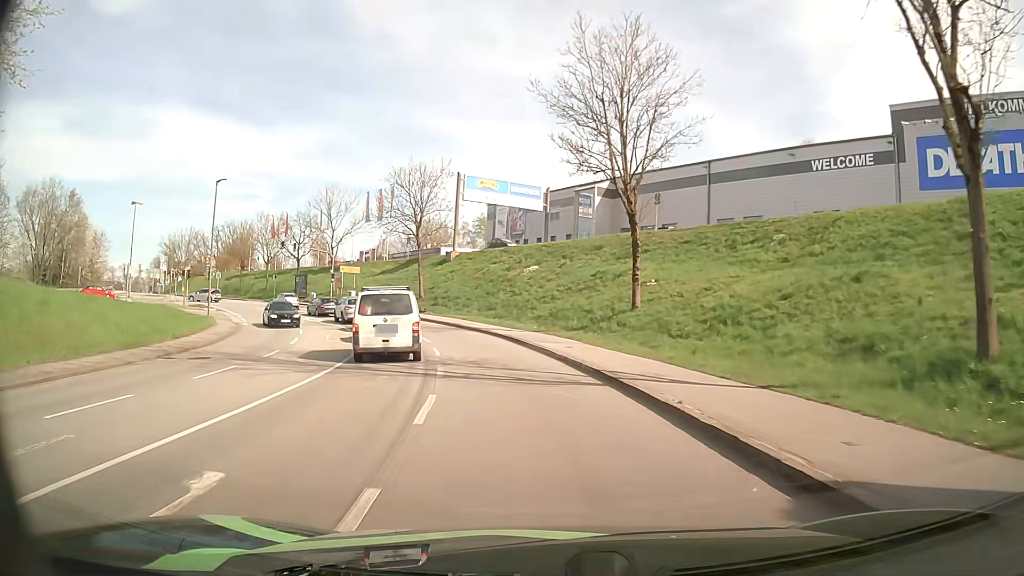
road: tertiary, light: Day
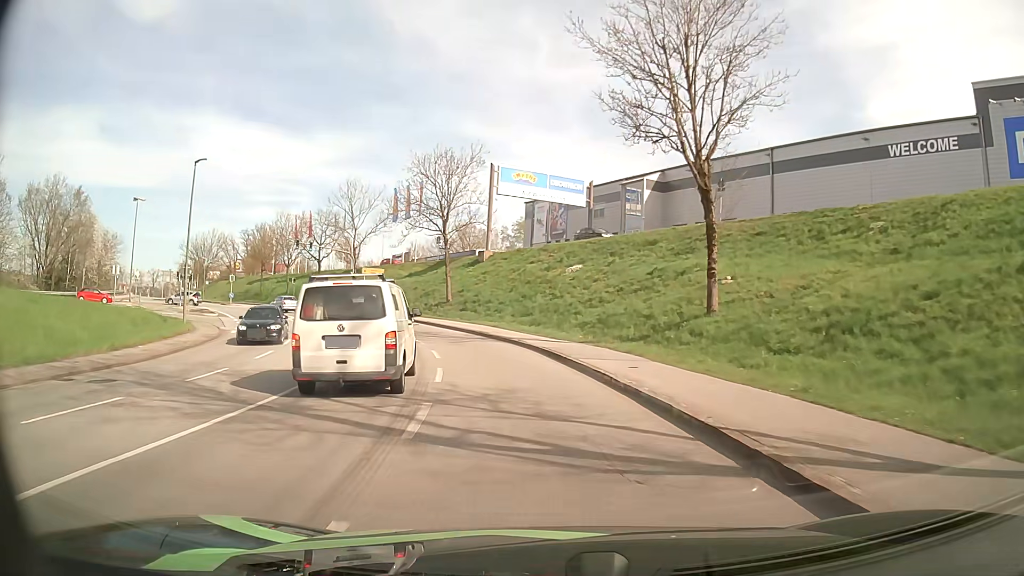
(-0.2, +7.0) m; -4°
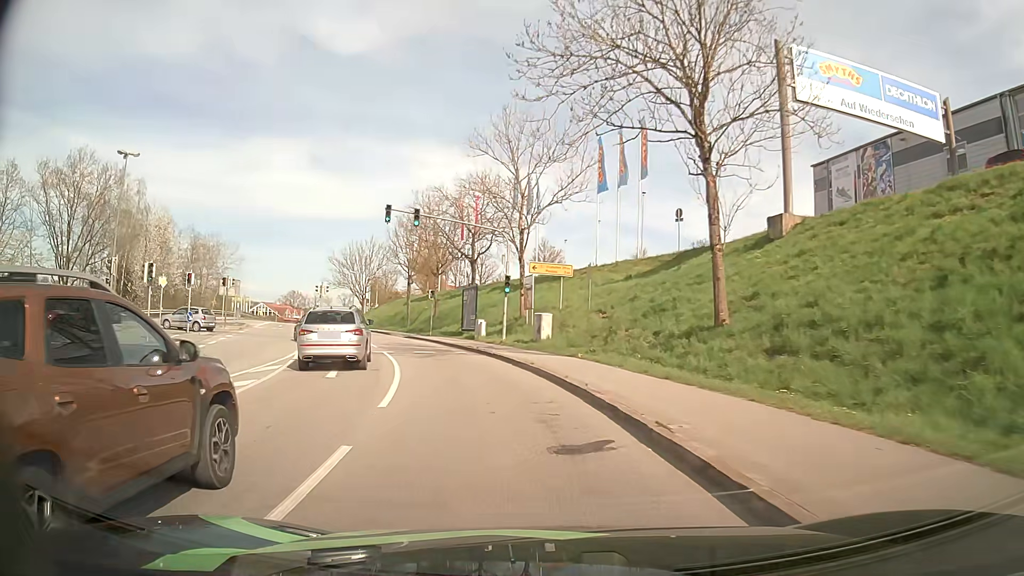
(-5.4, +33.2) m; -20°
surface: asphalt
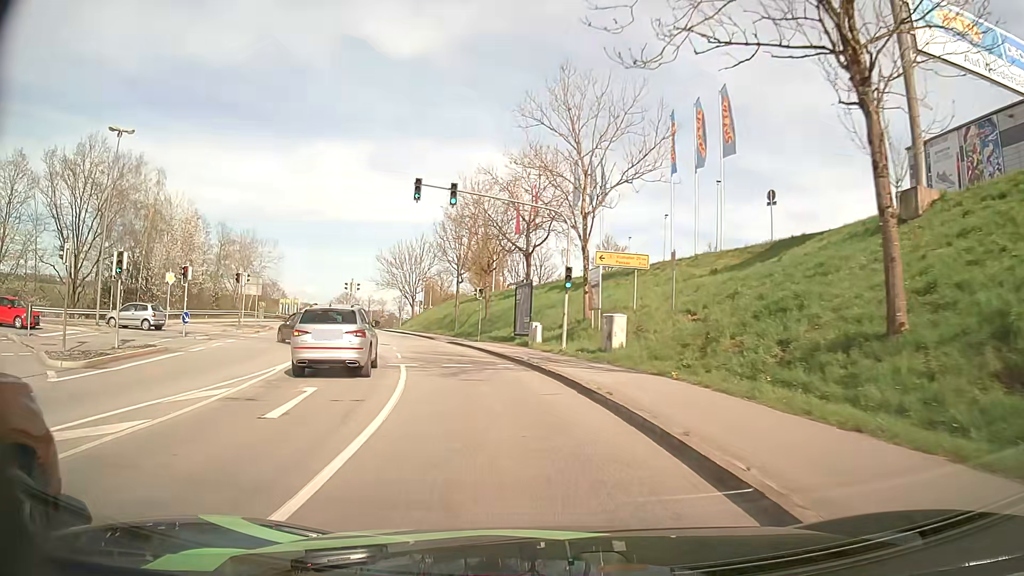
(-0.3, +6.7) m; -5°
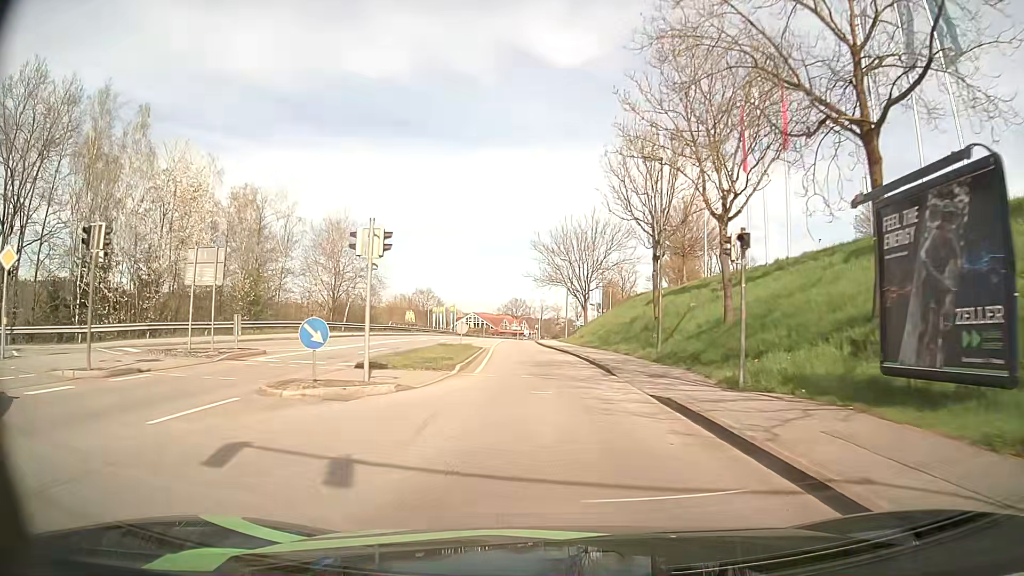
(-4.0, +27.4) m; -15°
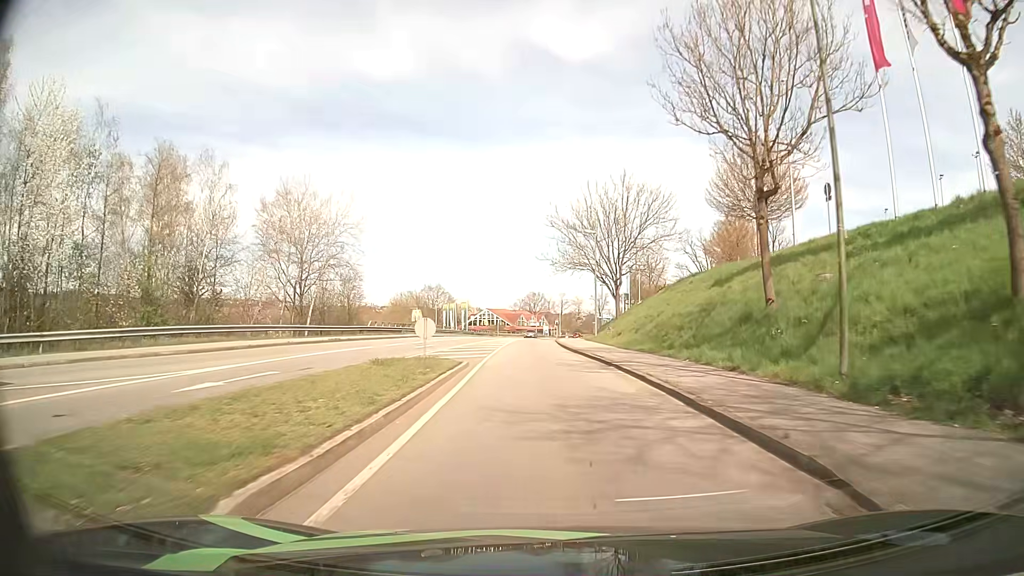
(-0.2, +14.9) m; -1°
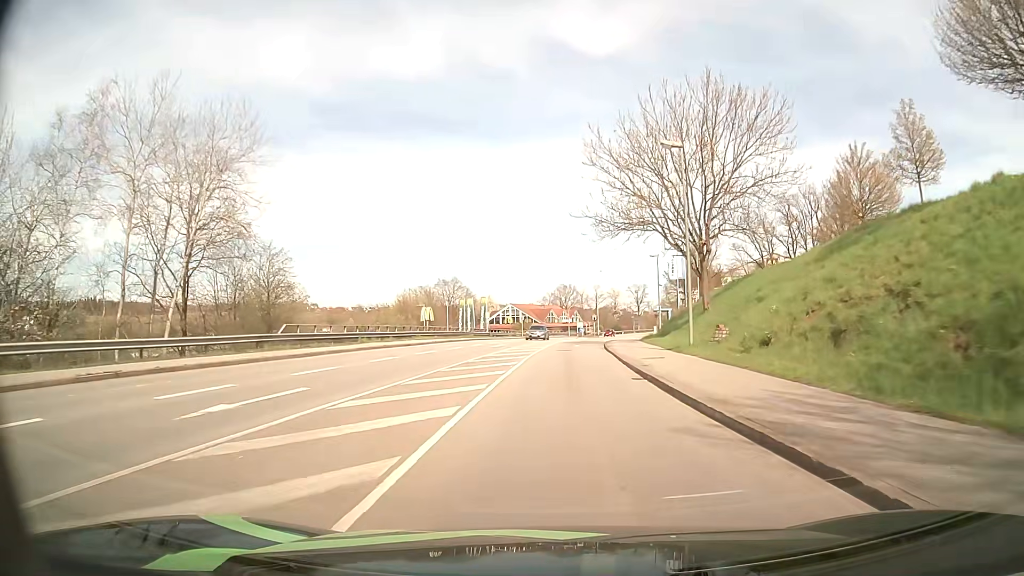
(-0.7, +23.3) m; -3°
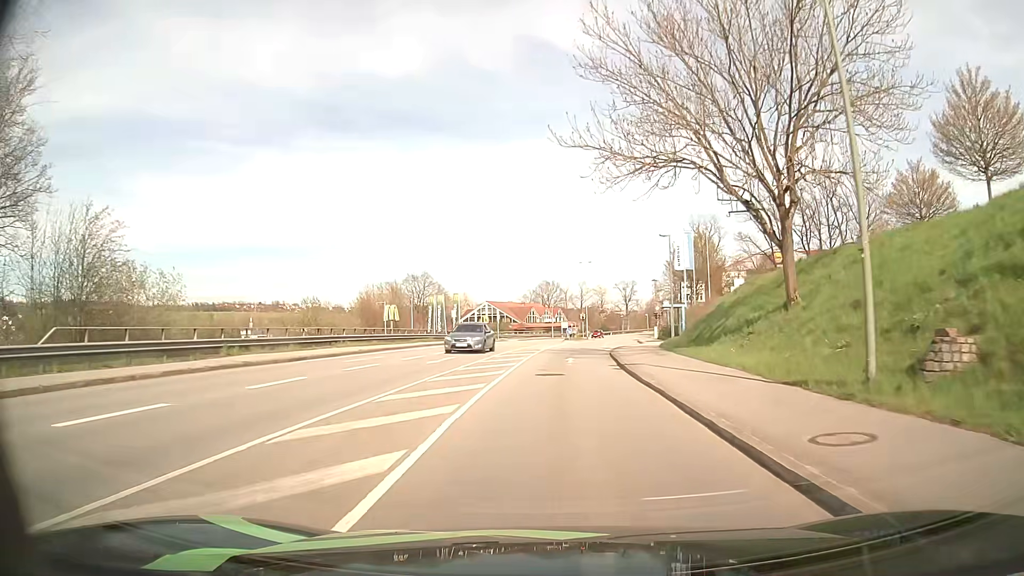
(+0.2, +15.2) m; +1°
(0, +10) (0, +20) (+1, +30) (+1, +40) (+2, +50) (+3, +60) (+4, +70) (+6, +80) (+7, +90) (+9, +99) m
